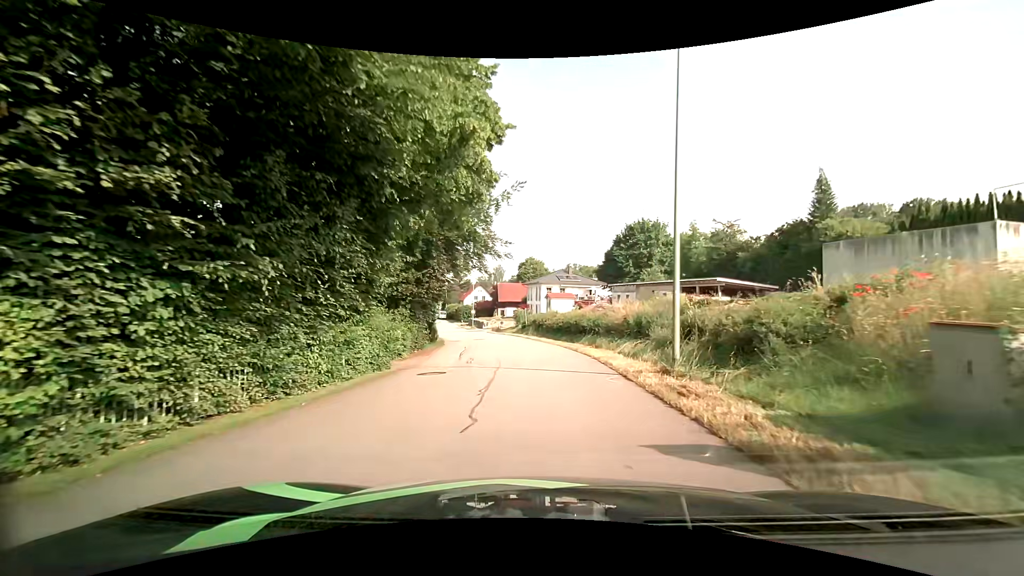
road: residential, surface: asphalt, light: Day
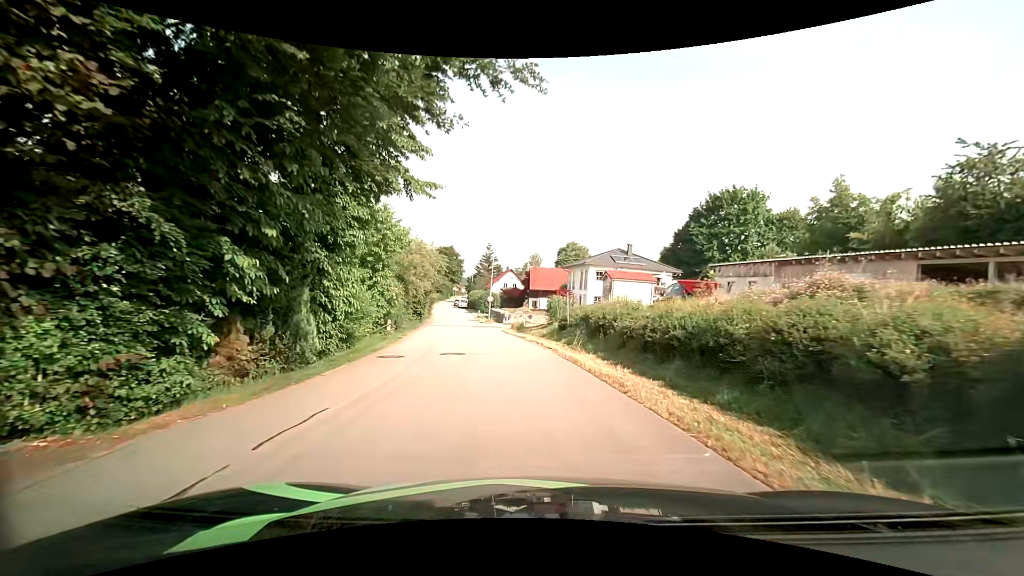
(-0.4, +21.8) m; -4°
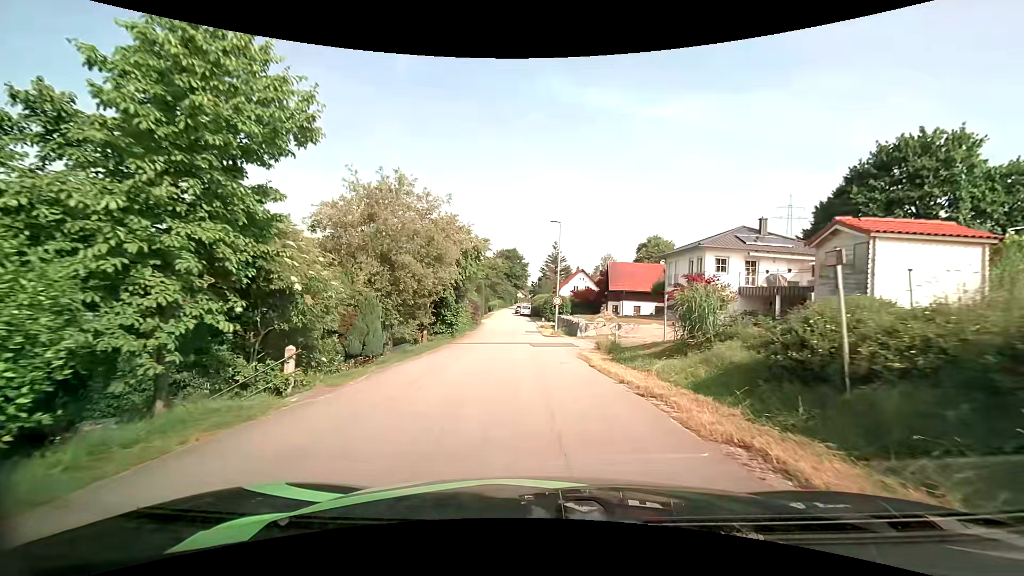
(-1.0, +17.0) m; -7°
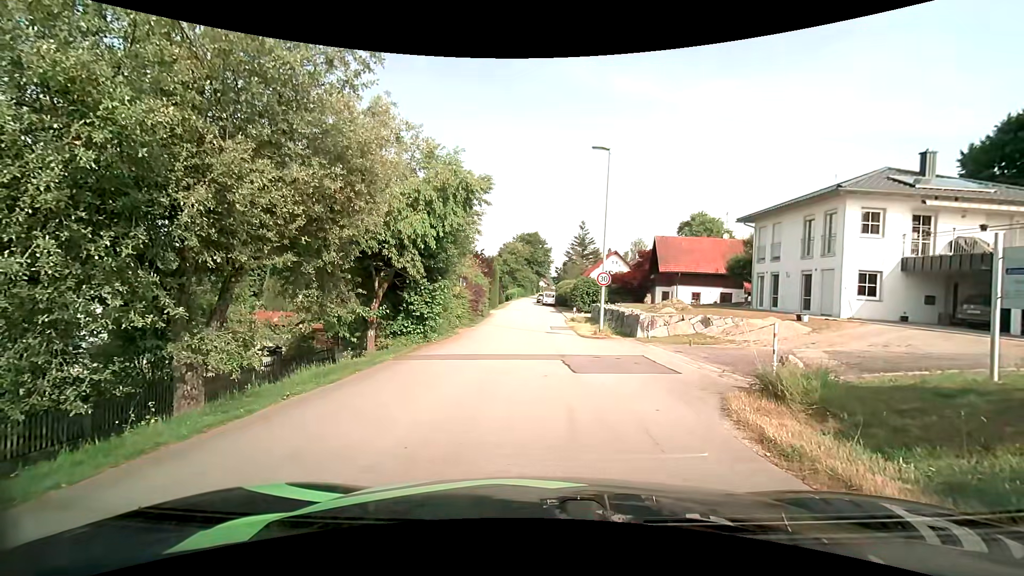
(-0.3, +12.5) m; -2°
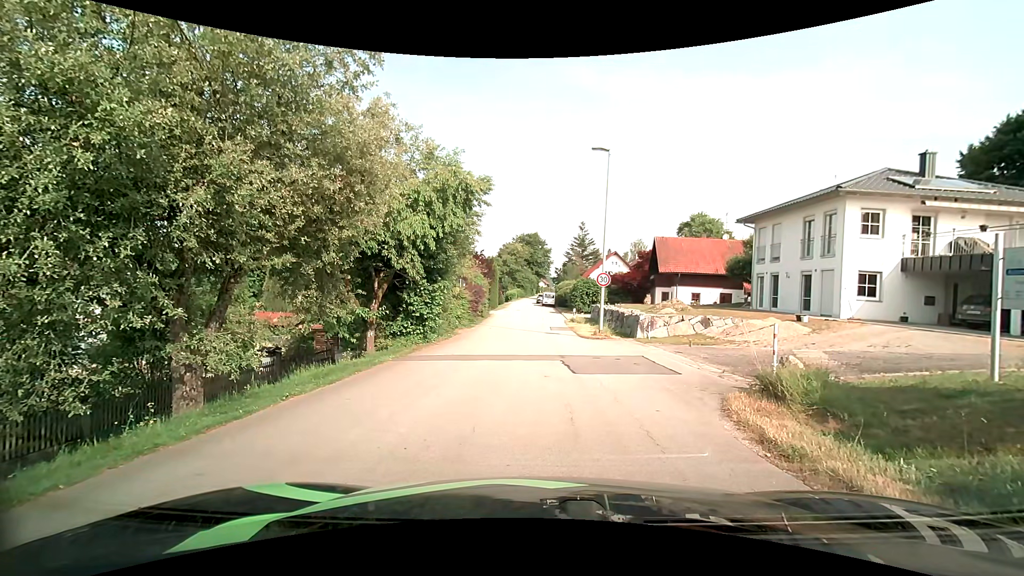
(0.0, +0.1) m; 0°
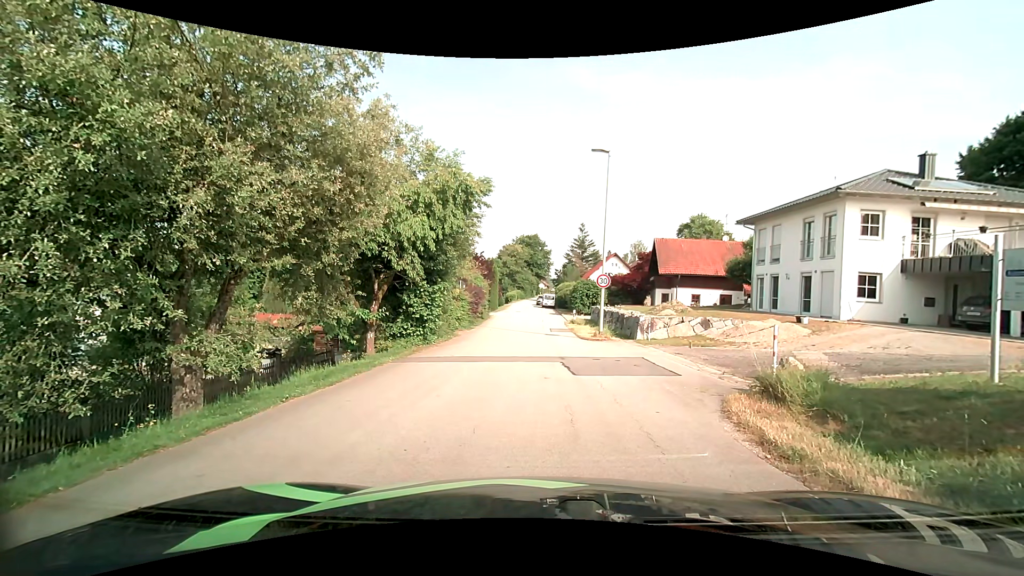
(0.0, 0.0) m; 0°
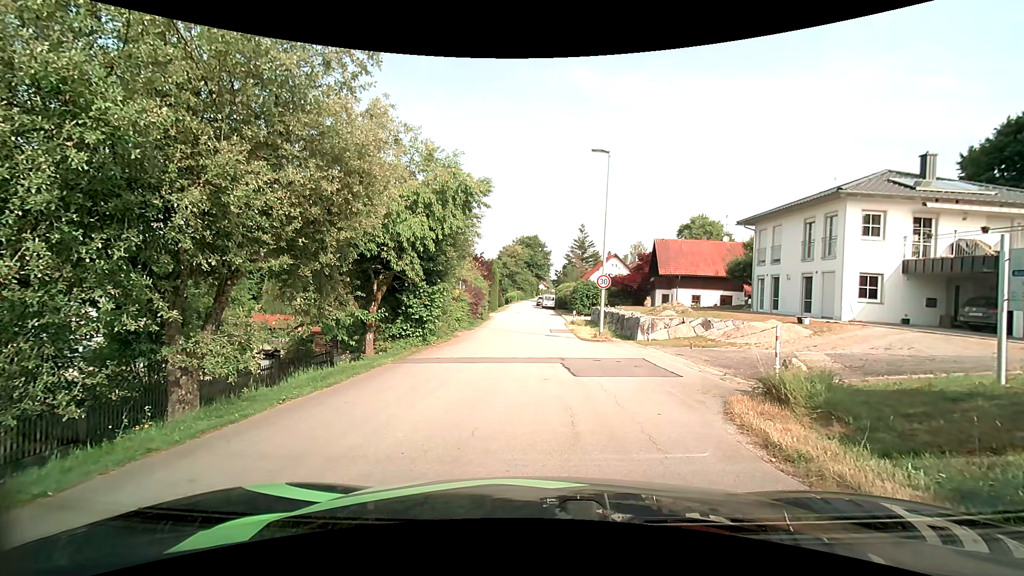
(0.0, +0.1) m; 0°
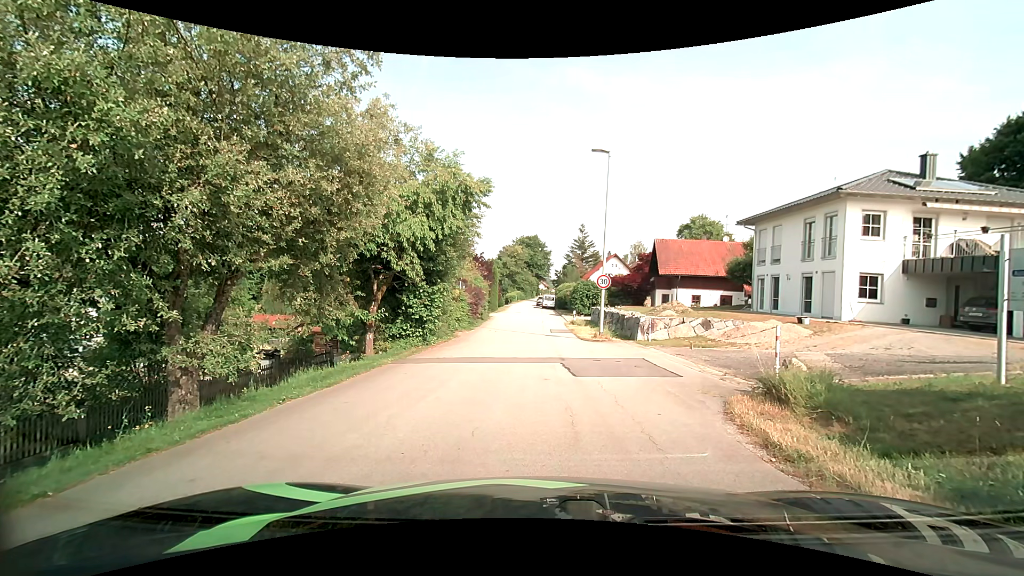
(0.0, 0.0) m; 0°
(0, +10) (-1, +20) (-1, +30) (-1, +40) (-2, +50) (-2, +60) (-3, +70) (-3, +80) (-3, +90) (-3, +100) m
